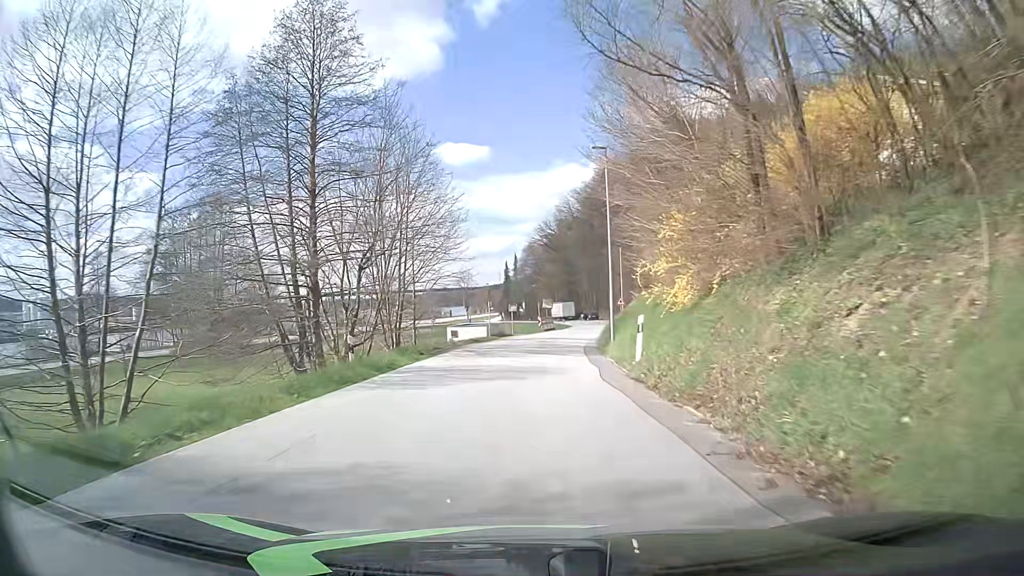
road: tertiary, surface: asphalt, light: Day
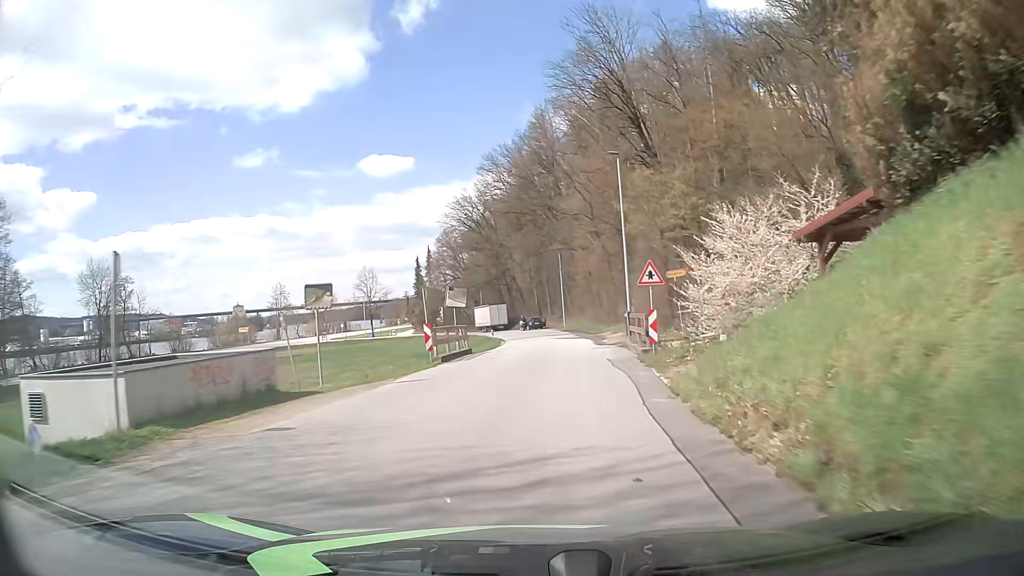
(+1.7, +38.2) m; +6°
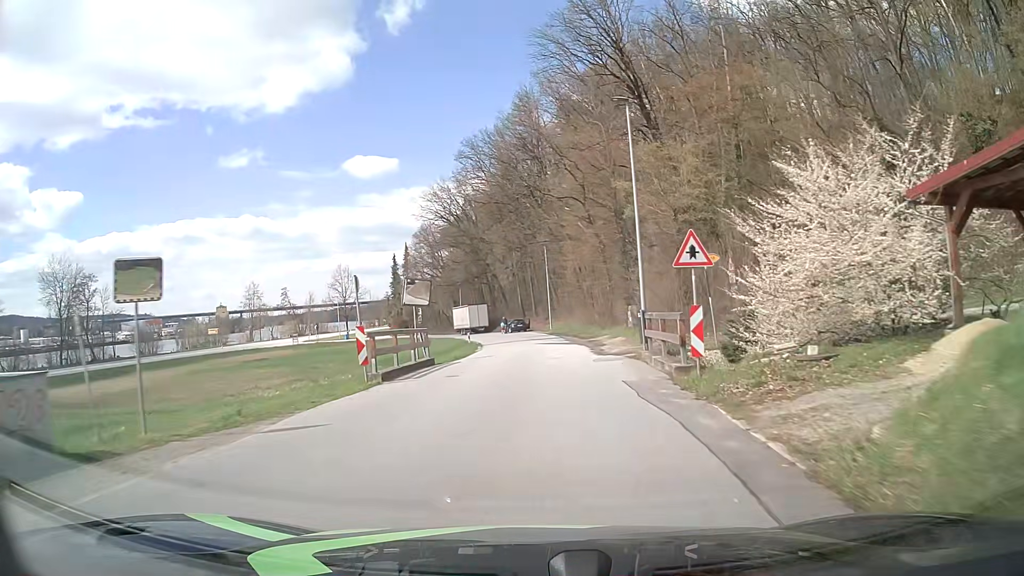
(+0.1, +7.4) m; +2°
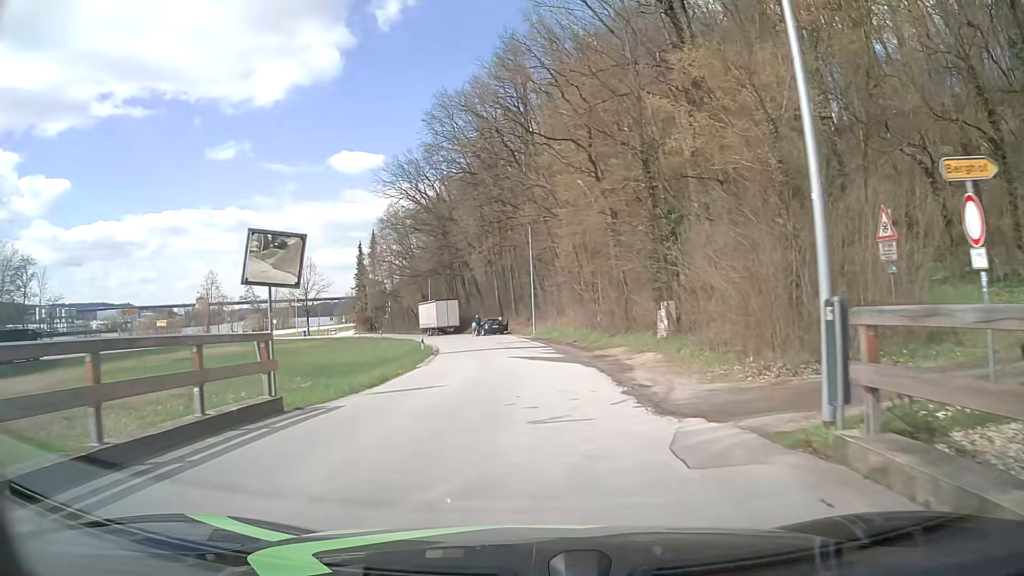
(+0.2, +14.0) m; +1°
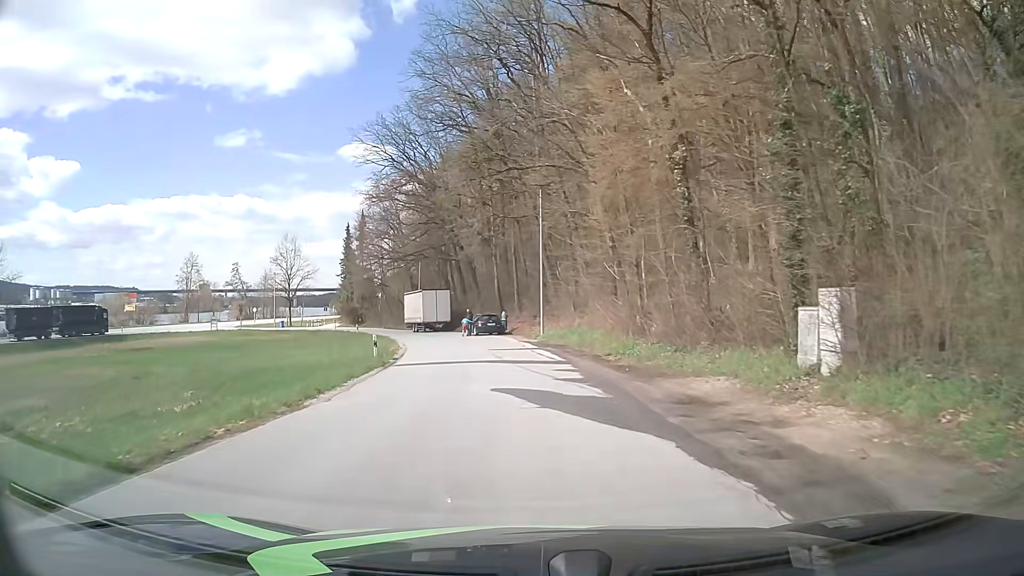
(-0.1, +12.8) m; 0°
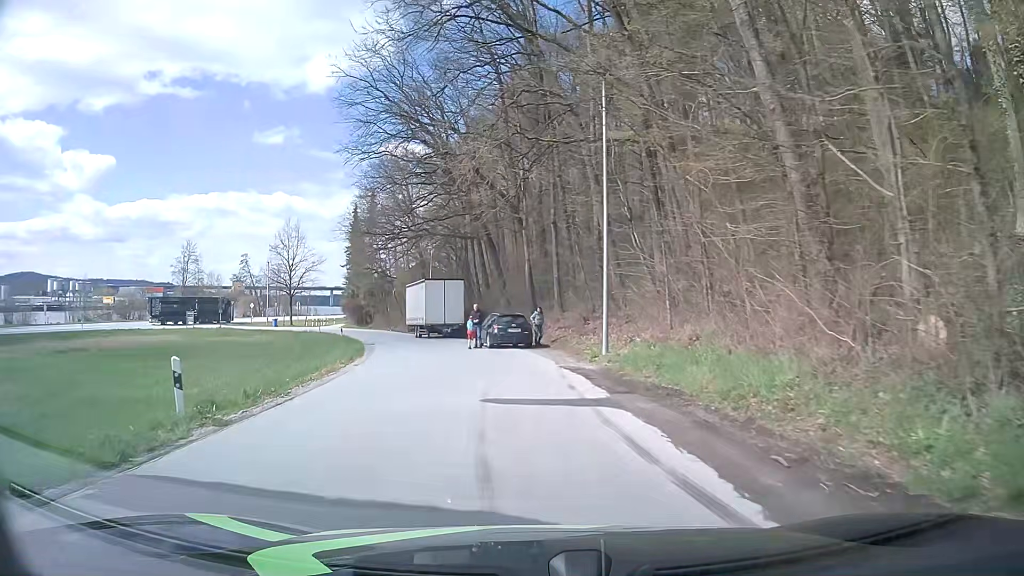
(-0.4, +16.7) m; -3°
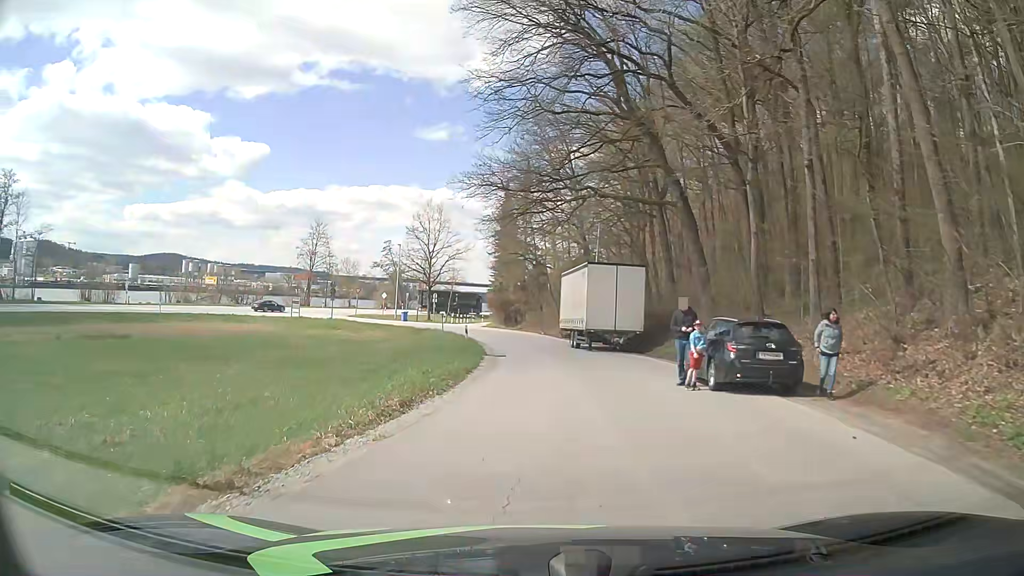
(-1.7, +13.9) m; -14°
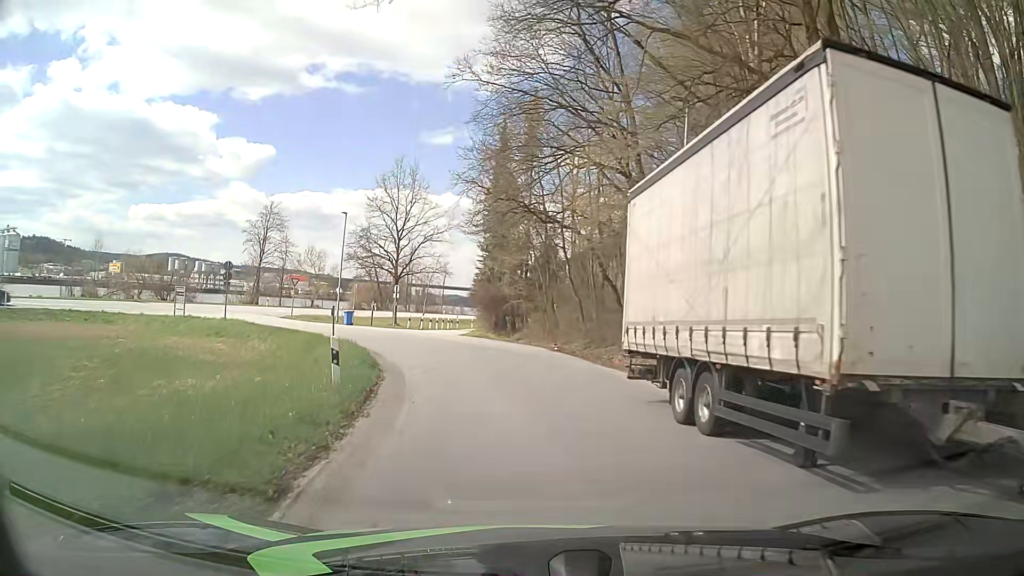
(-0.2, +23.9) m; 0°
(0, +10) (-1, +20) (-4, +30) (-9, +38) (-16, +45) (-25, +50) (-34, +48) (-41, +40) (-45, +32) (-49, +22) m
